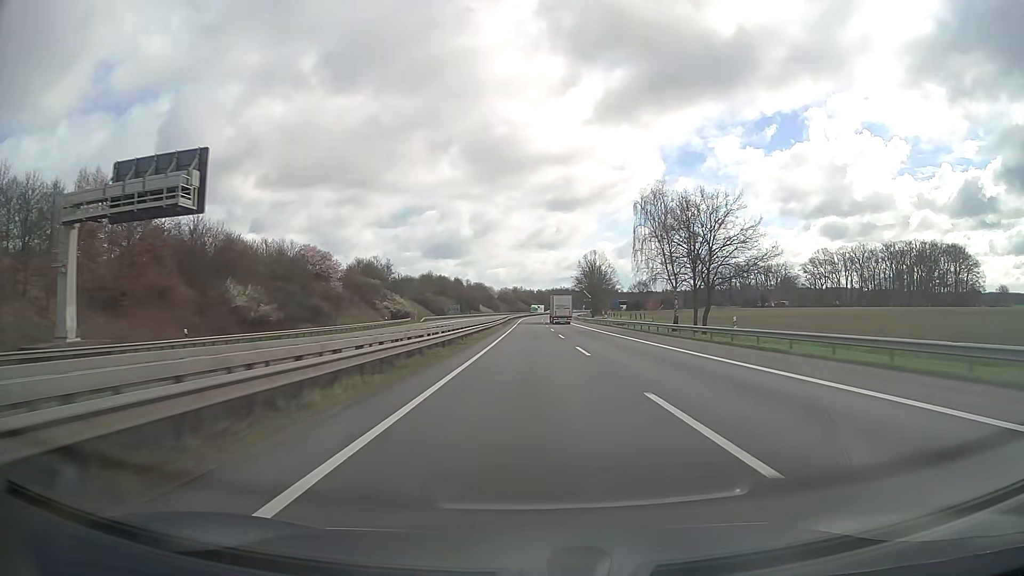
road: motorway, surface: asphalt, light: Day
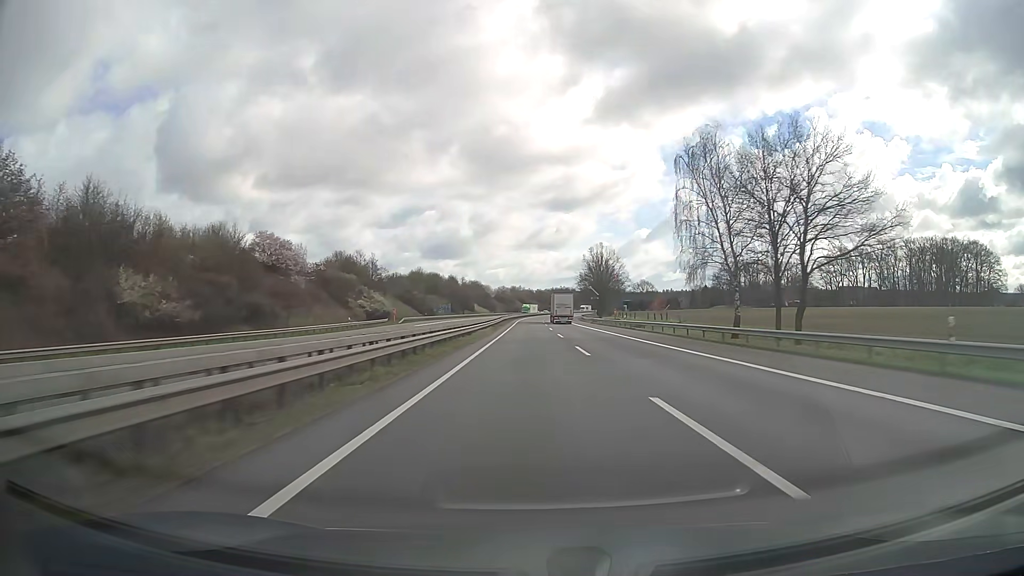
(0.0, +18.8) m; 0°
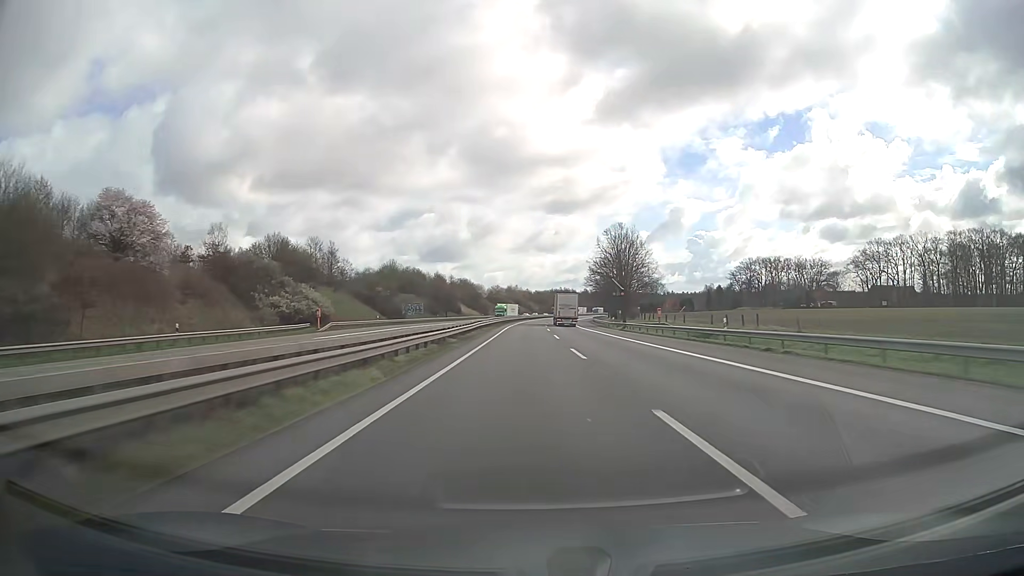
(+0.1, +37.7) m; 0°
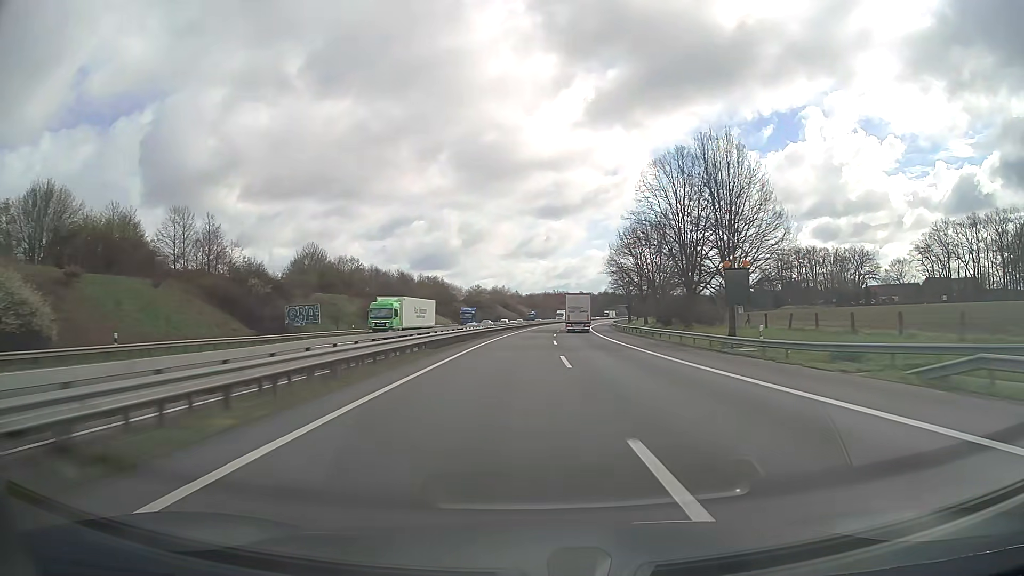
(+0.3, +56.5) m; +1°
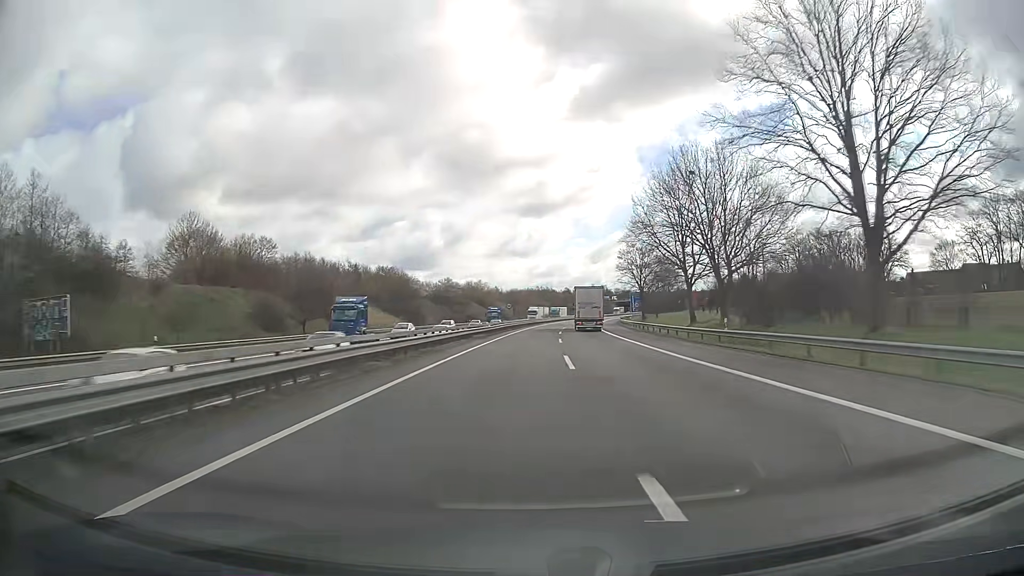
(+0.2, +37.7) m; +1°
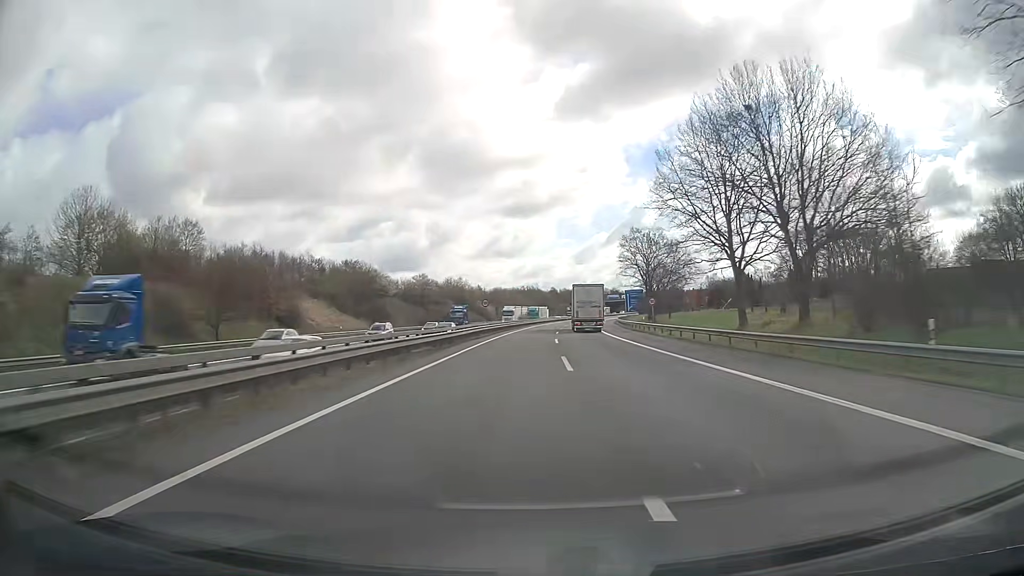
(+0.2, +18.8) m; +1°
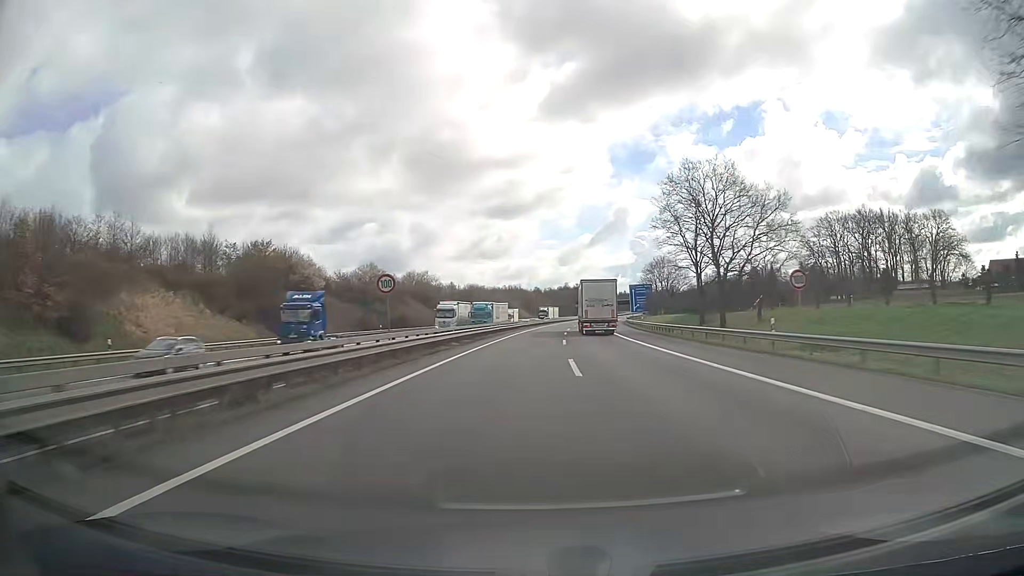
(+0.6, +37.7) m; +2°
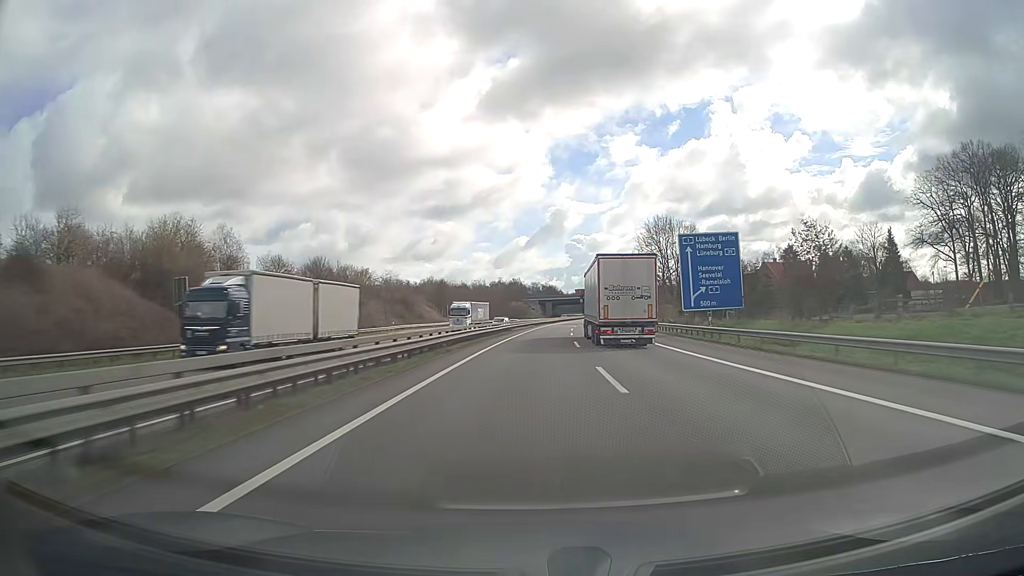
(+4.2, +94.1) m; +5°
(0, +10) (0, +20) (+1, +30) (+1, +40) (+1, +50) (+2, +60) (+3, +70) (+4, +80) (+5, +90) (+6, +100) m
